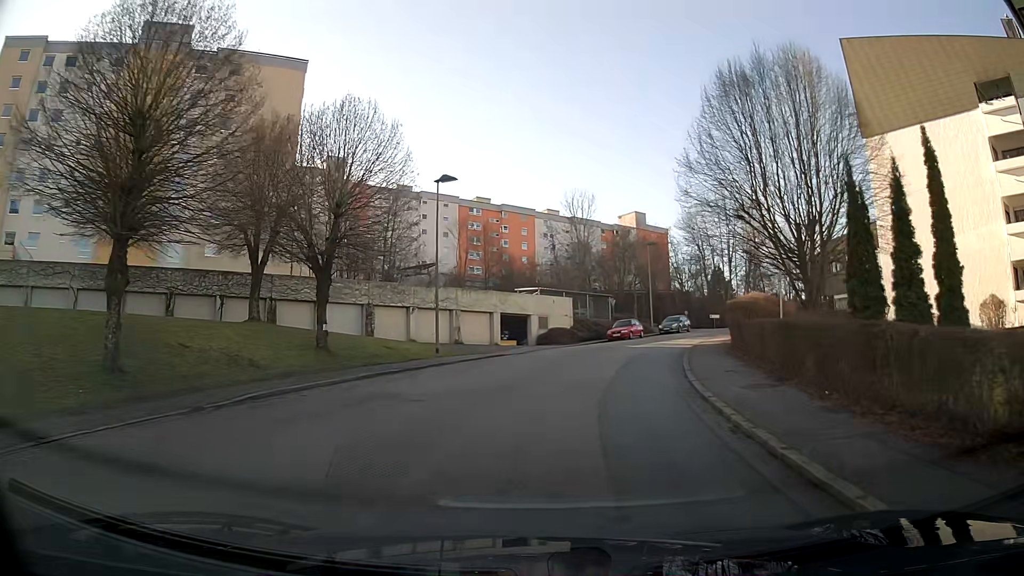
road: residential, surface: asphalt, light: Day
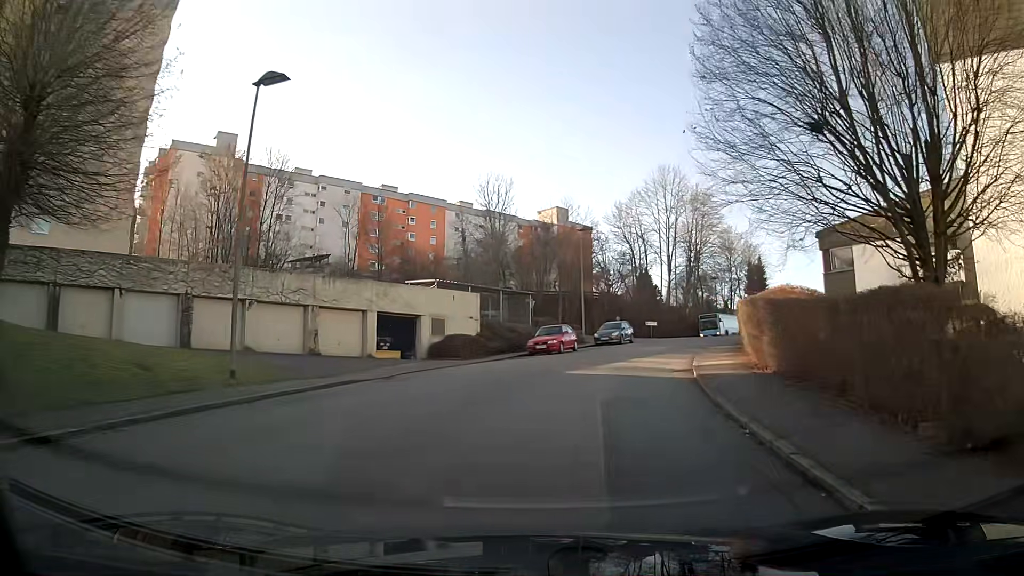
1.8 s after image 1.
(+0.9, +13.3) m; +8°
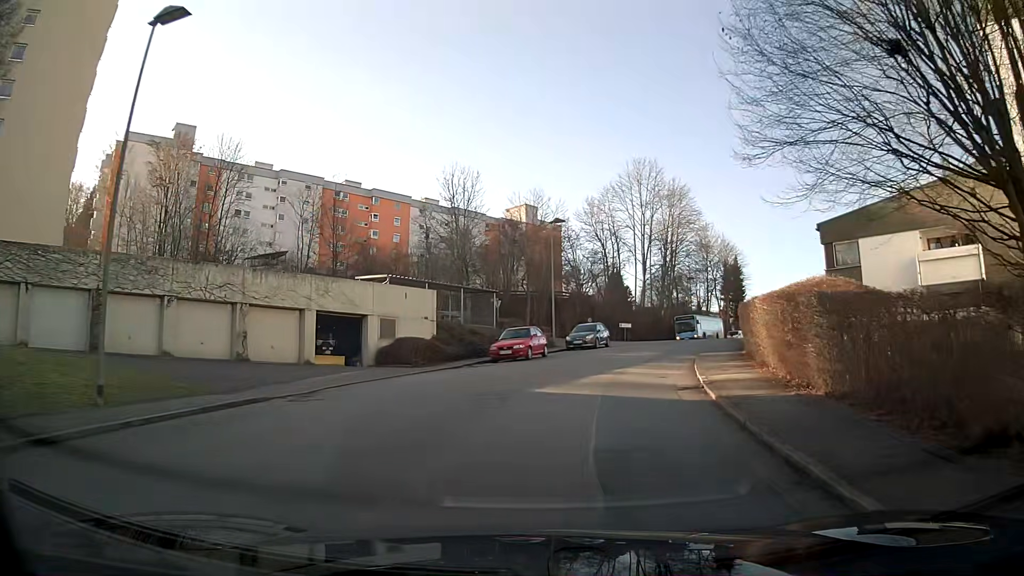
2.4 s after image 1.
(+0.1, +4.4) m; +3°
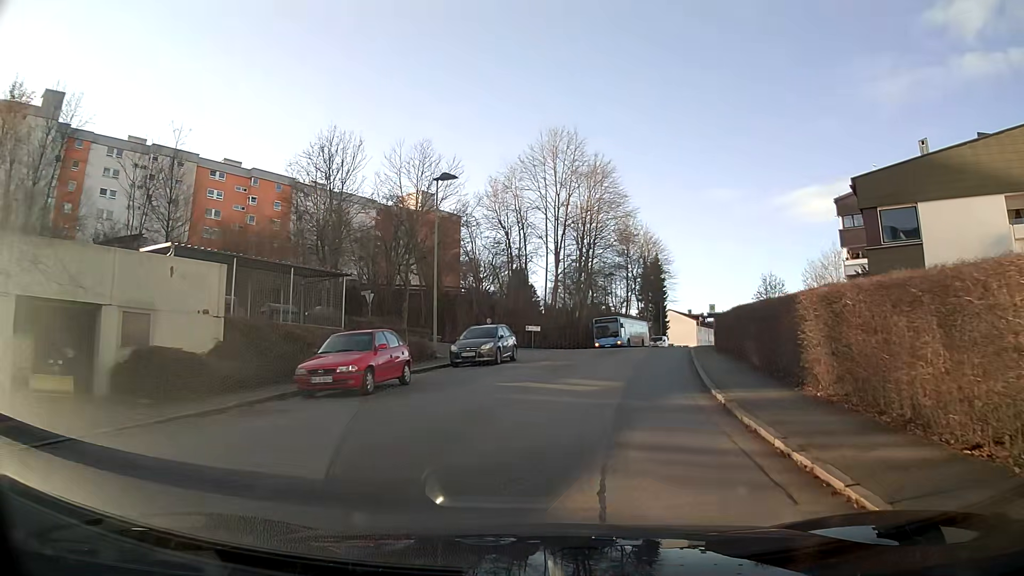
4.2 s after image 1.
(+1.0, +13.3) m; +9°
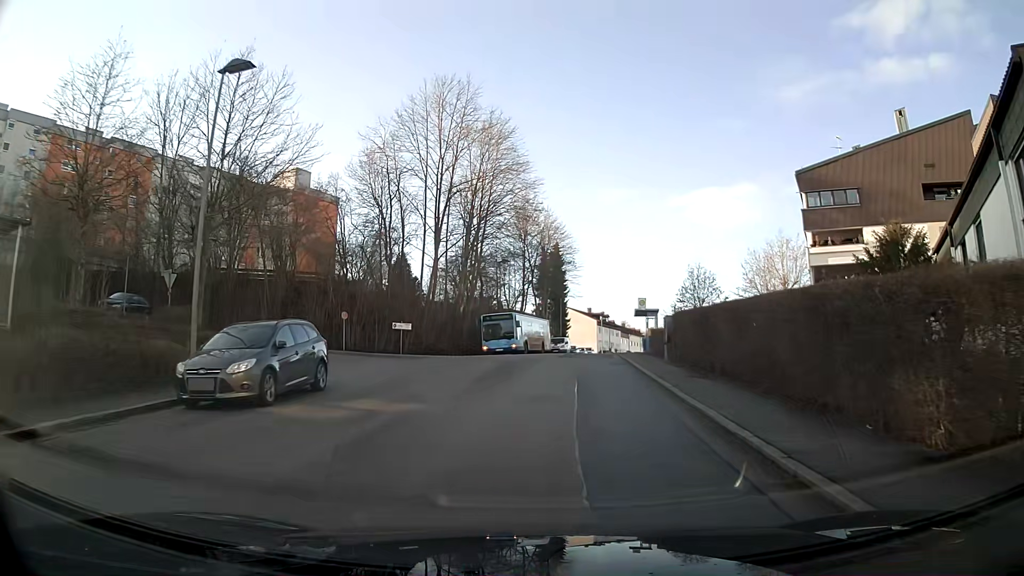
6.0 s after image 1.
(+1.1, +13.3) m; +9°
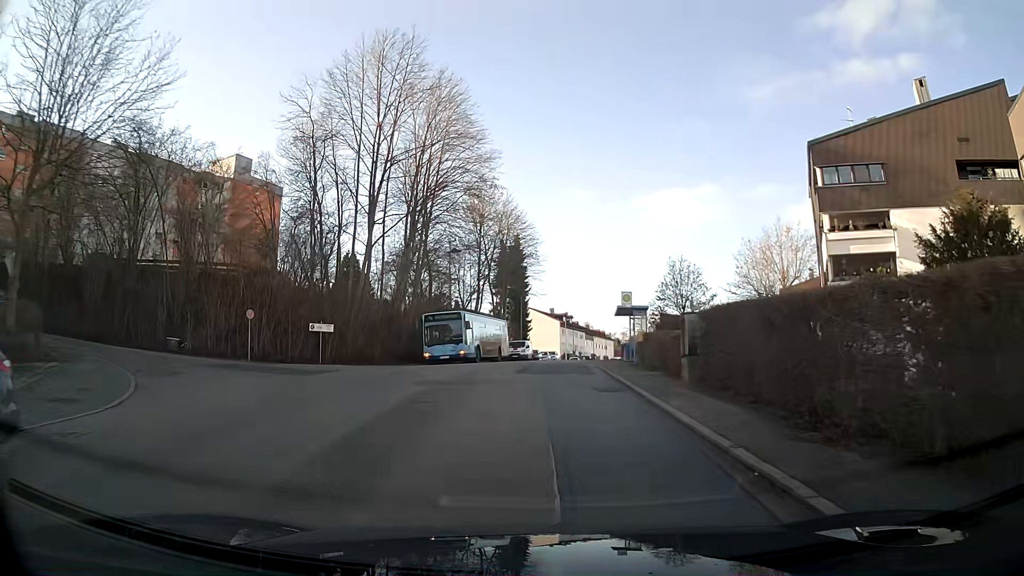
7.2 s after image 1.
(+0.2, +9.0) m; +3°
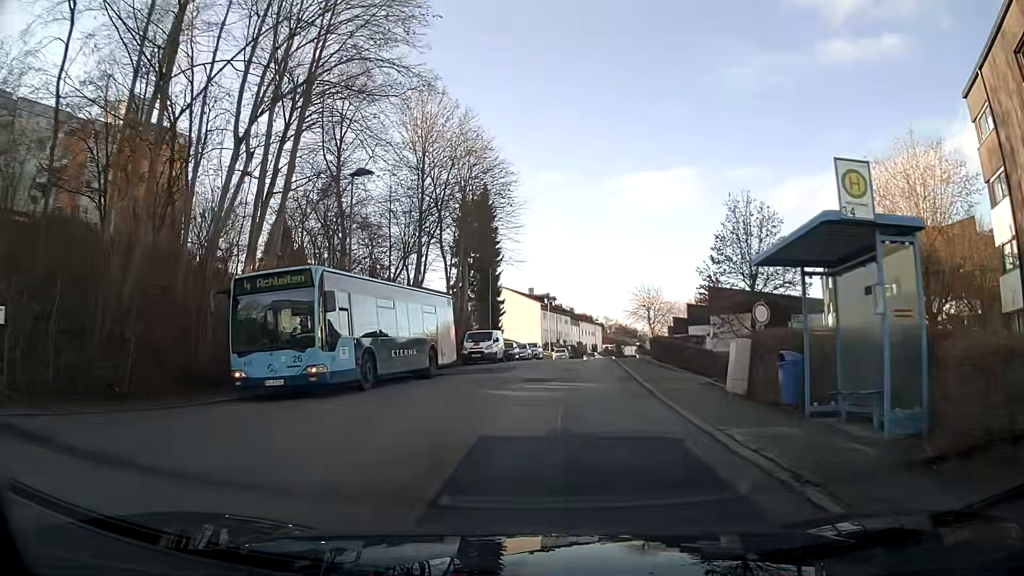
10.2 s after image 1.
(+0.3, +22.8) m; +2°
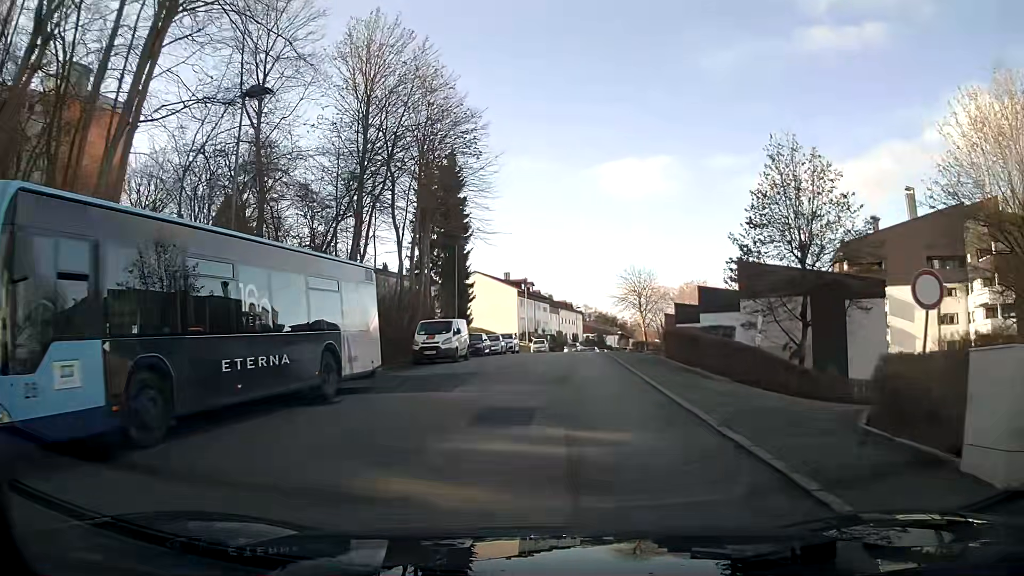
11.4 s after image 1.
(+0.1, +9.3) m; +1°
(0, +10) (+1, +20) (+1, +30) (+2, +40) (+3, +50) (+4, +60) (+6, +70) (+7, +80) (+10, +89) (+12, +99) m
